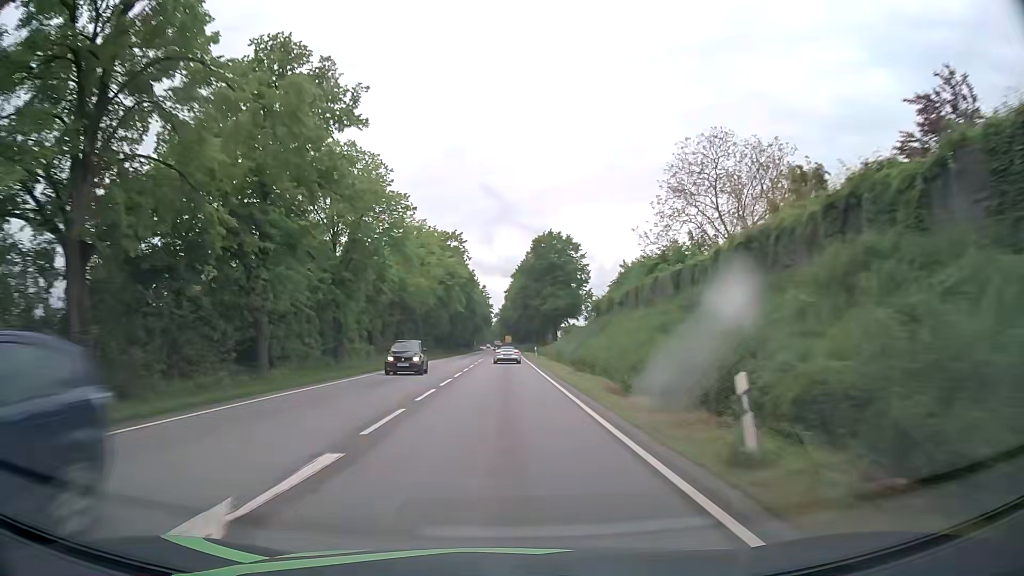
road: primary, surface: asphalt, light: Day
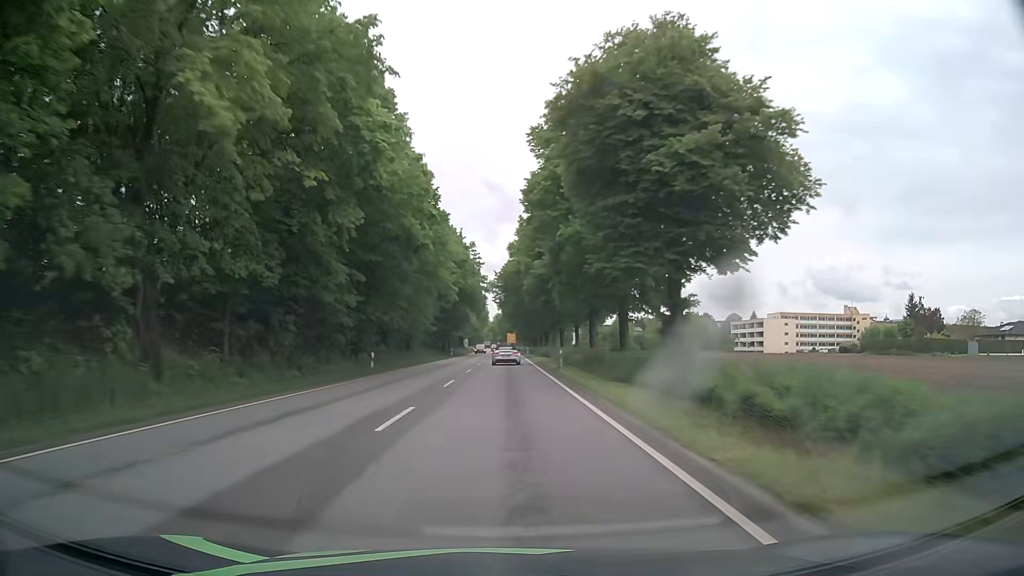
(-0.2, +71.4) m; 0°
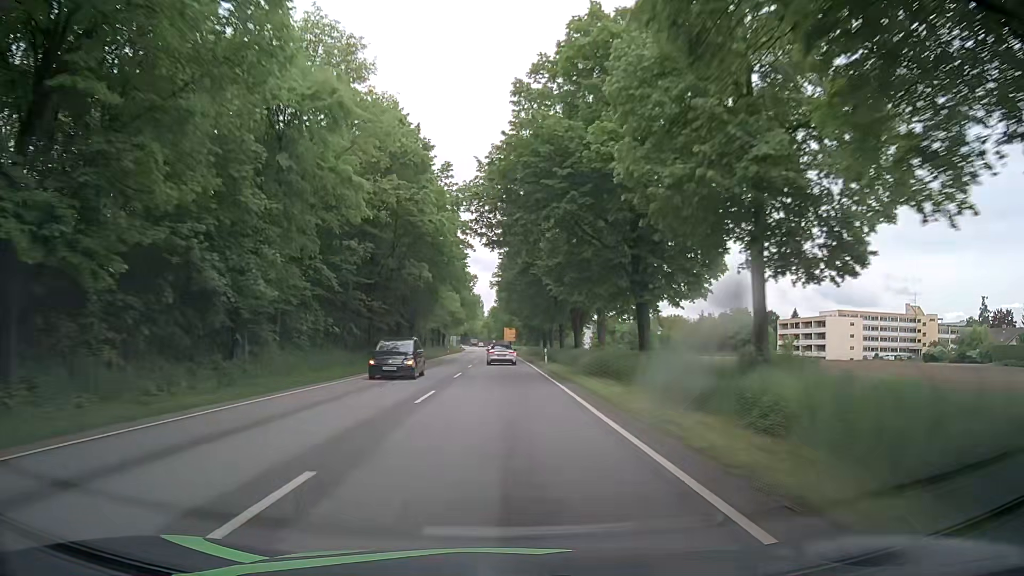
(-0.3, +42.4) m; 0°
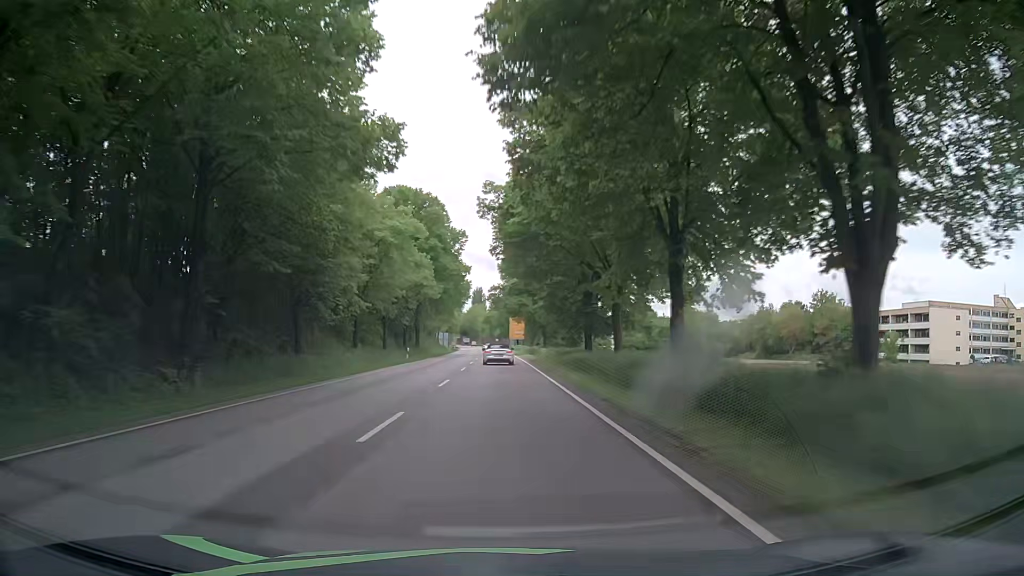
(0.0, +41.9) m; 0°
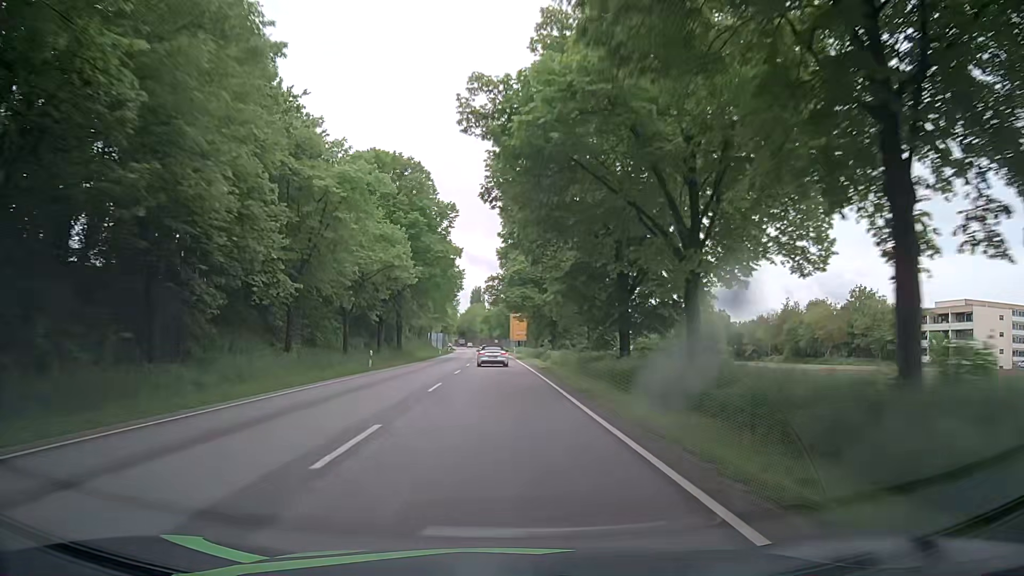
(0.0, +13.8) m; 0°
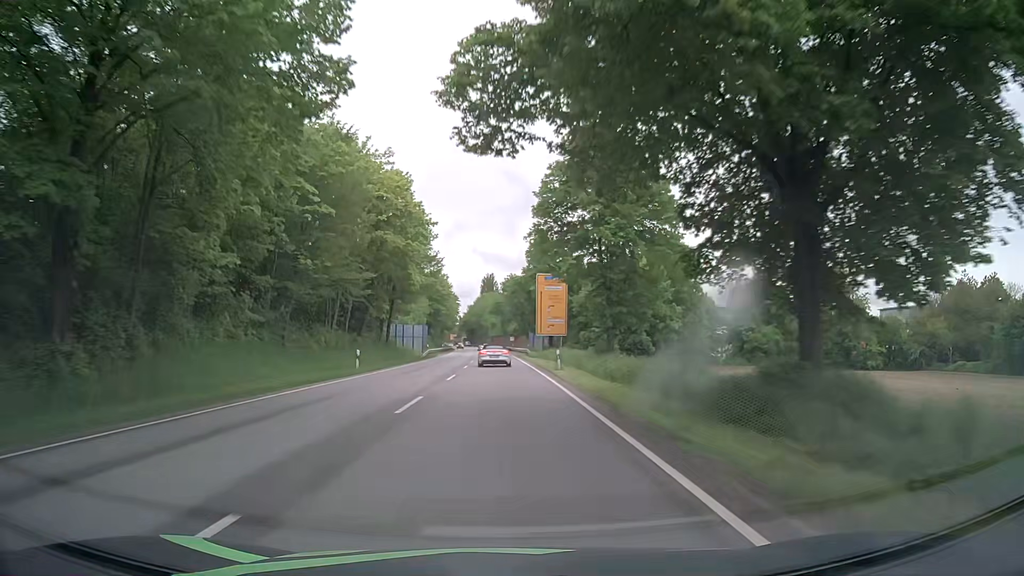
(-0.5, +54.0) m; -1°
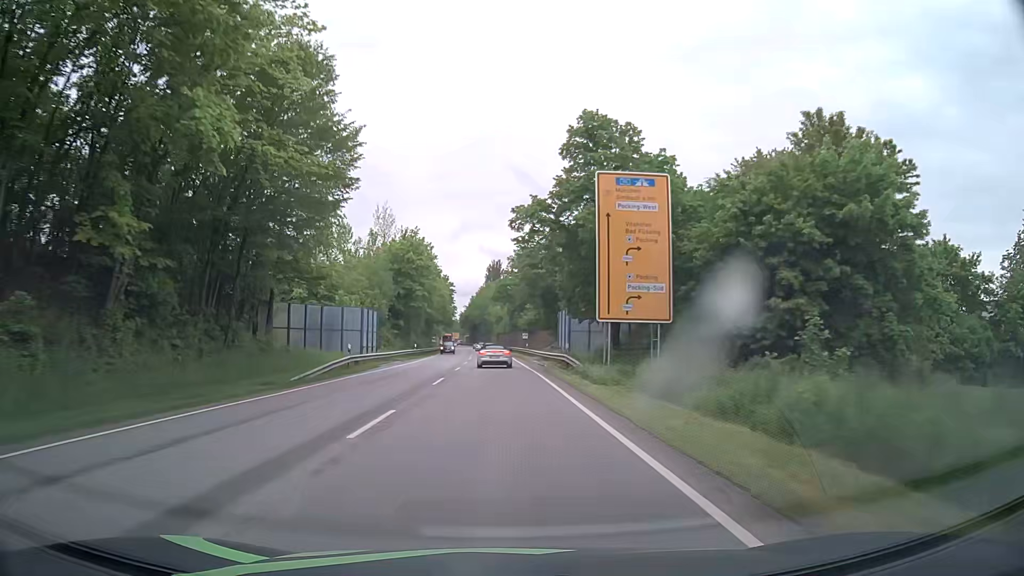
(-0.3, +39.1) m; -1°
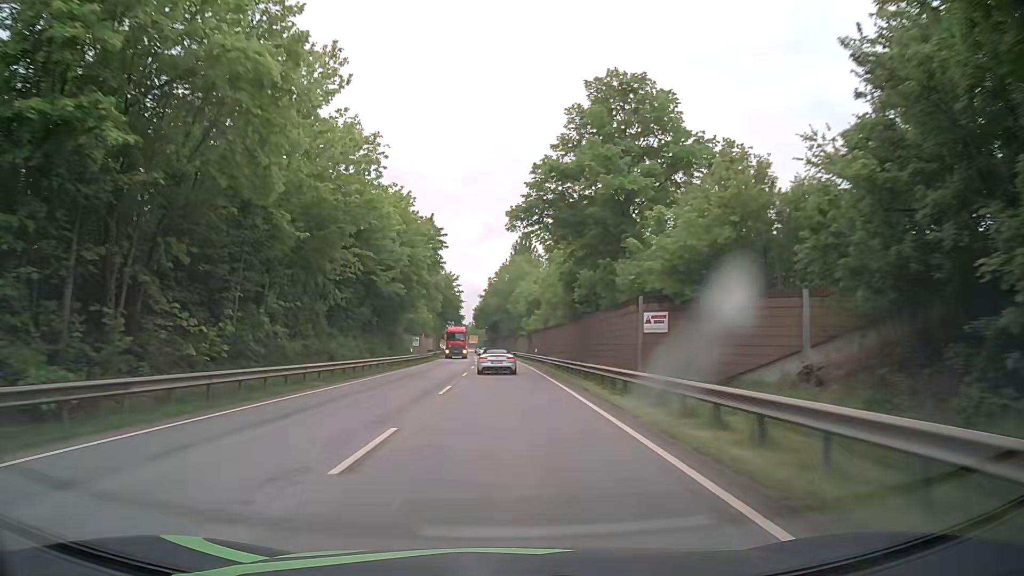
(-1.6, +61.1) m; -2°
(0, +10) (0, +20) (0, +30) (0, +40) (-1, +50) (-1, +60) (-1, +70) (-2, +80) (-3, +90) (-3, +100) m
